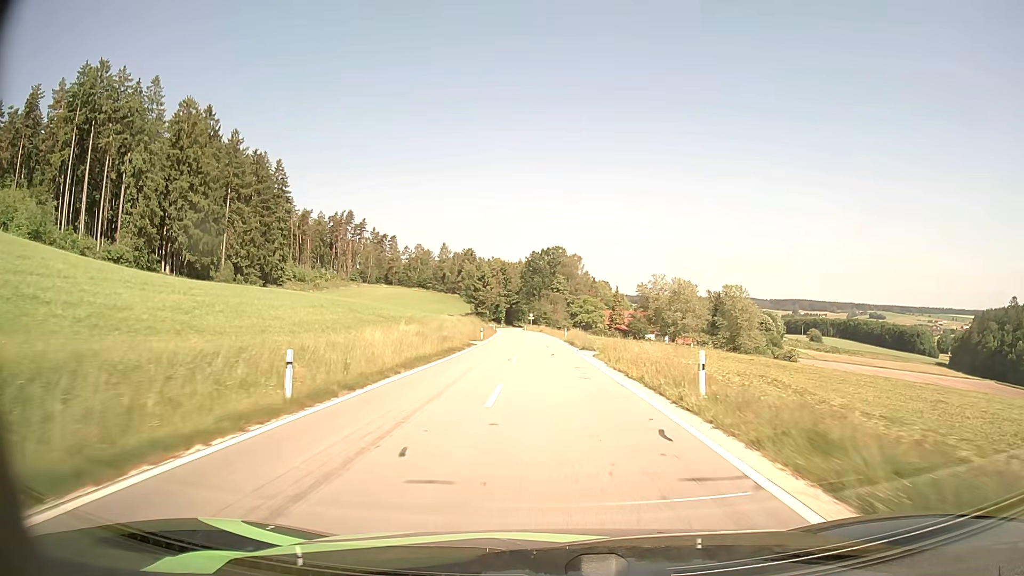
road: tertiary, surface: asphalt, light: Day
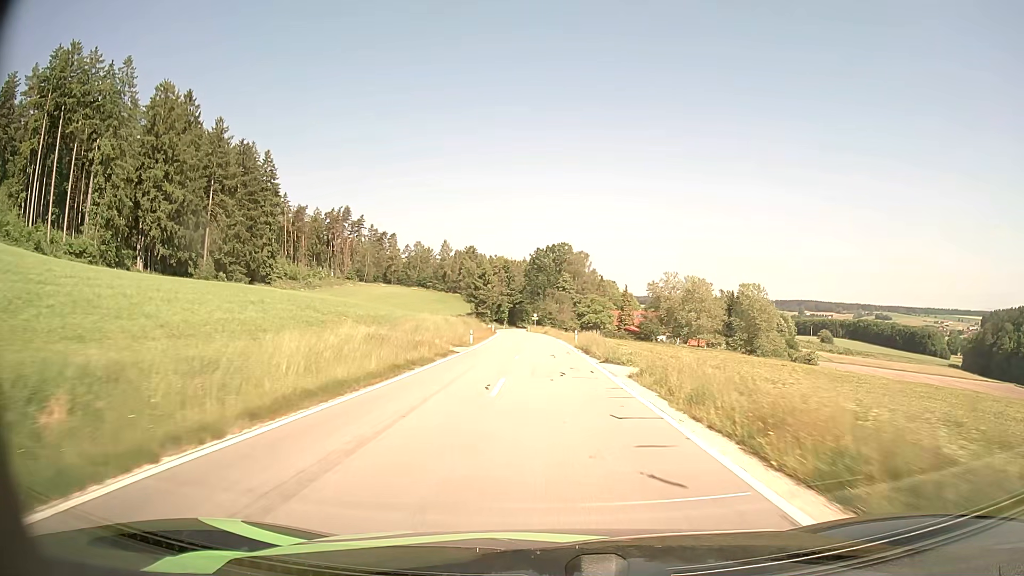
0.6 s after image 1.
(-0.1, +10.6) m; -1°
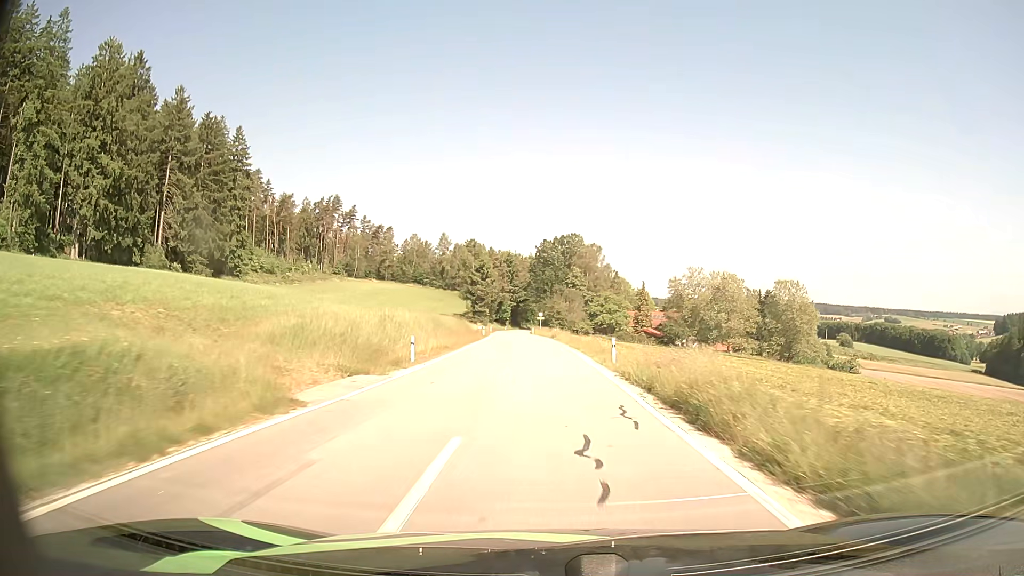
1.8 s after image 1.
(-0.1, +20.9) m; -1°
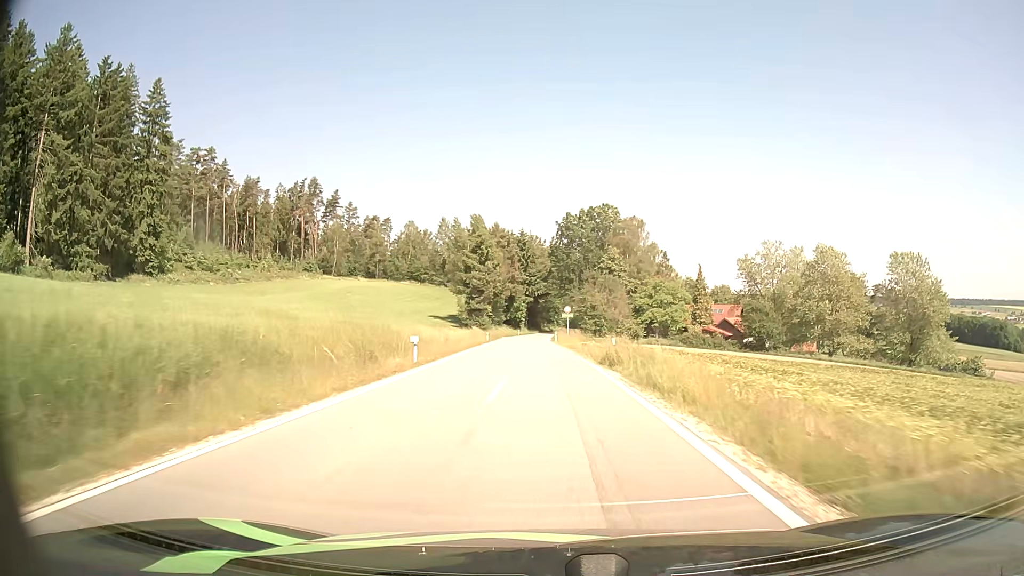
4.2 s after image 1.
(-0.5, +41.6) m; -2°
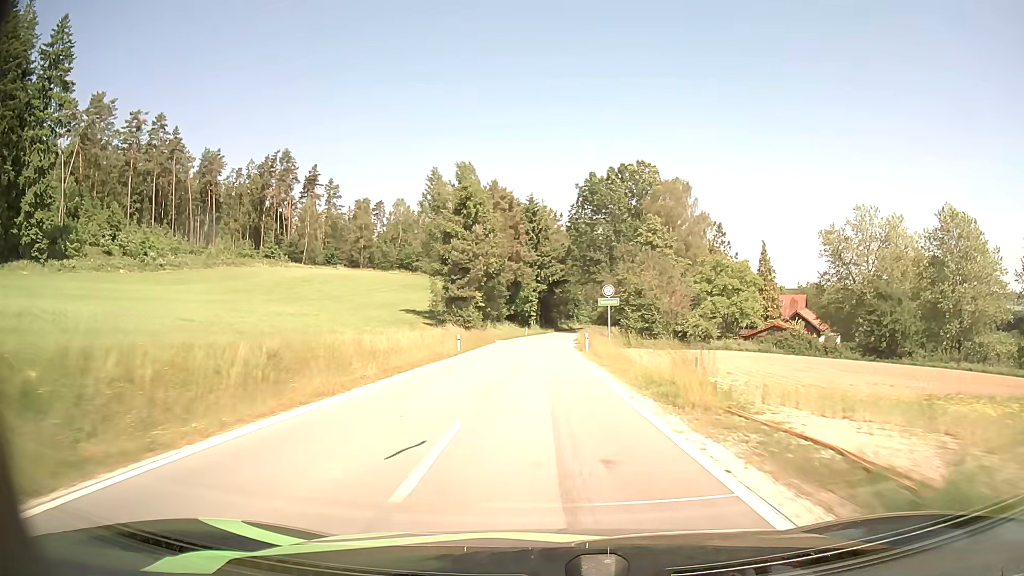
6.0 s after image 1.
(-0.4, +31.3) m; -1°
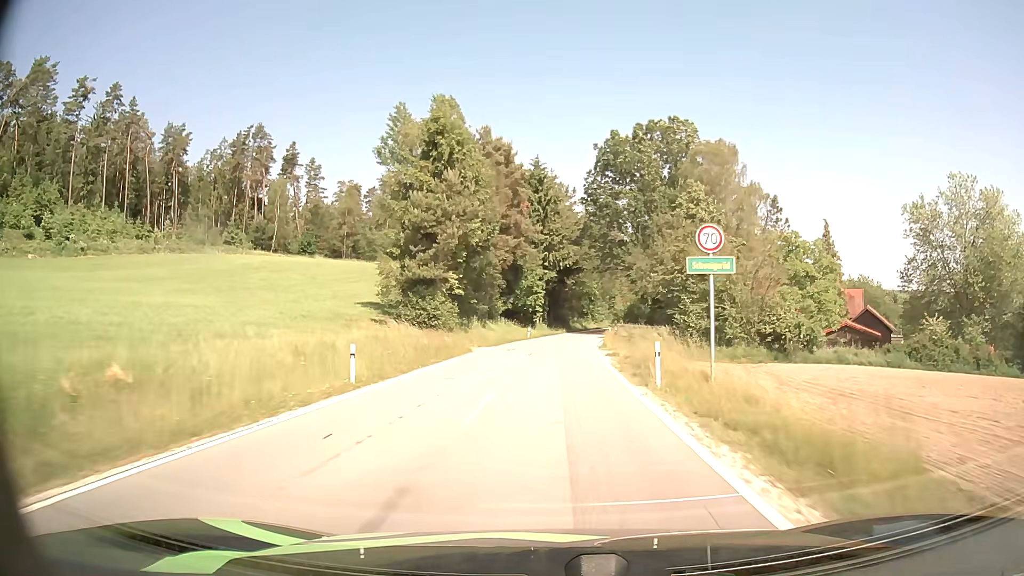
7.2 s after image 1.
(-0.1, +20.9) m; -1°
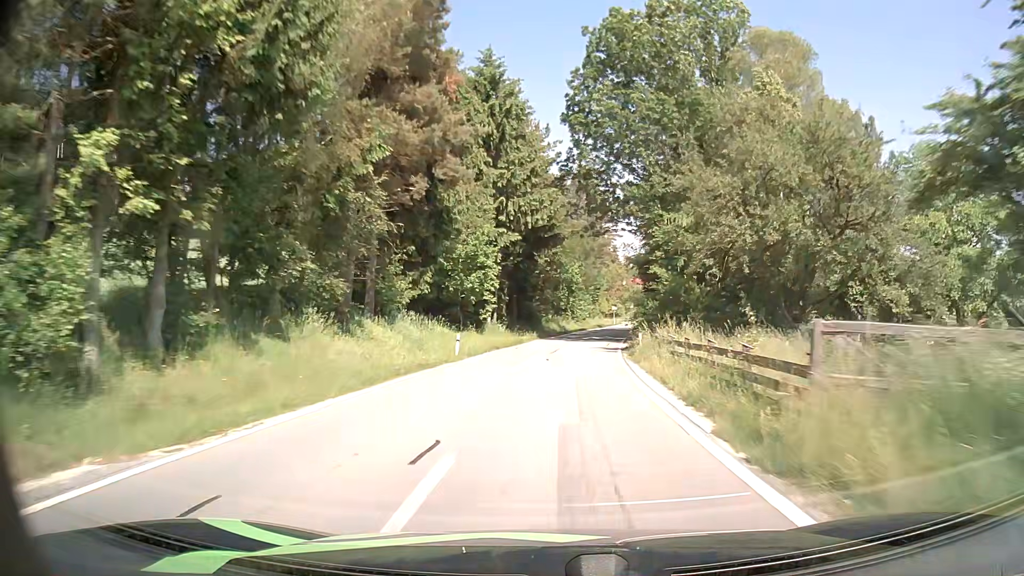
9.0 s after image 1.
(+0.5, +30.9) m; +3°
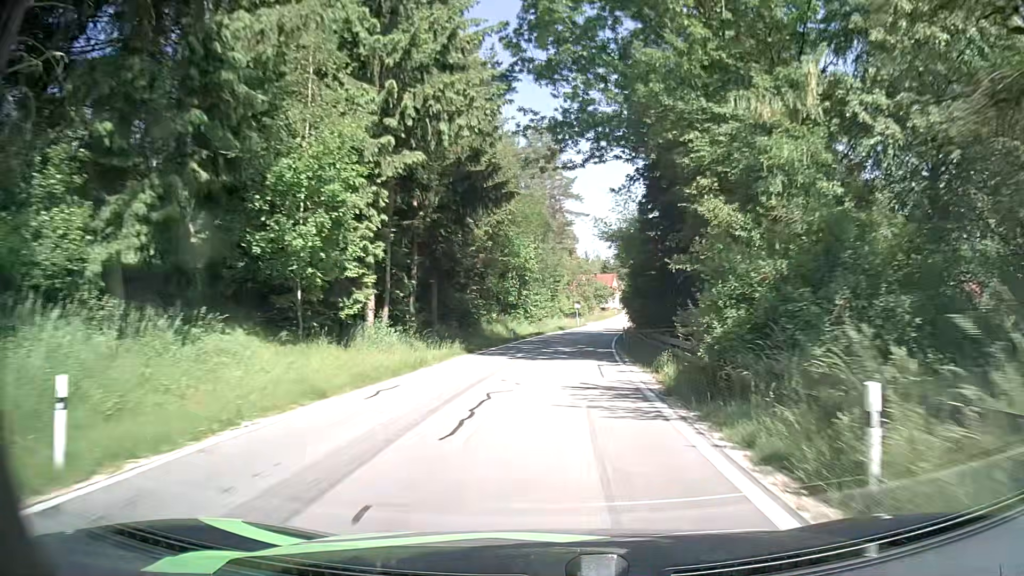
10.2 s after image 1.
(+0.6, +20.0) m; +4°
(0, +10) (+1, +20) (+1, +30) (+2, +40) (+4, +50) (+5, +60) (+7, +70) (+8, +79) (+10, +89) (+12, +99) m
